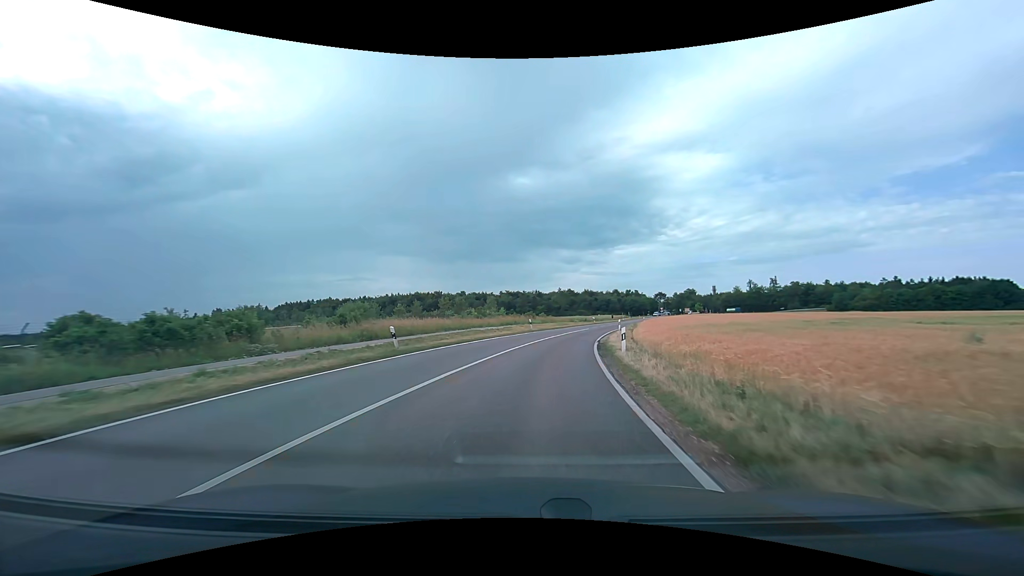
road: tertiary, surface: asphalt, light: Day
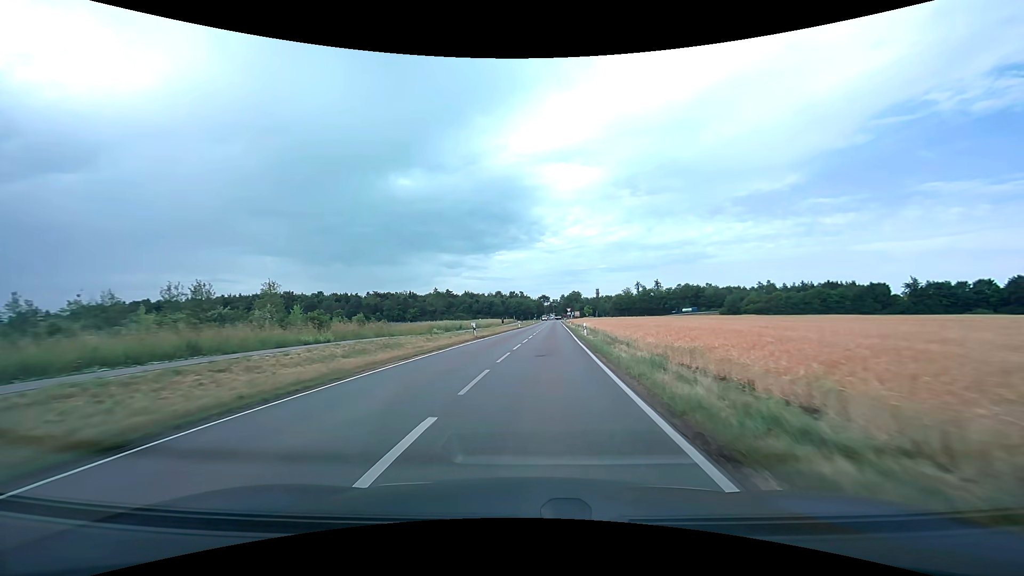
(+5.5, +43.8) m; +14°
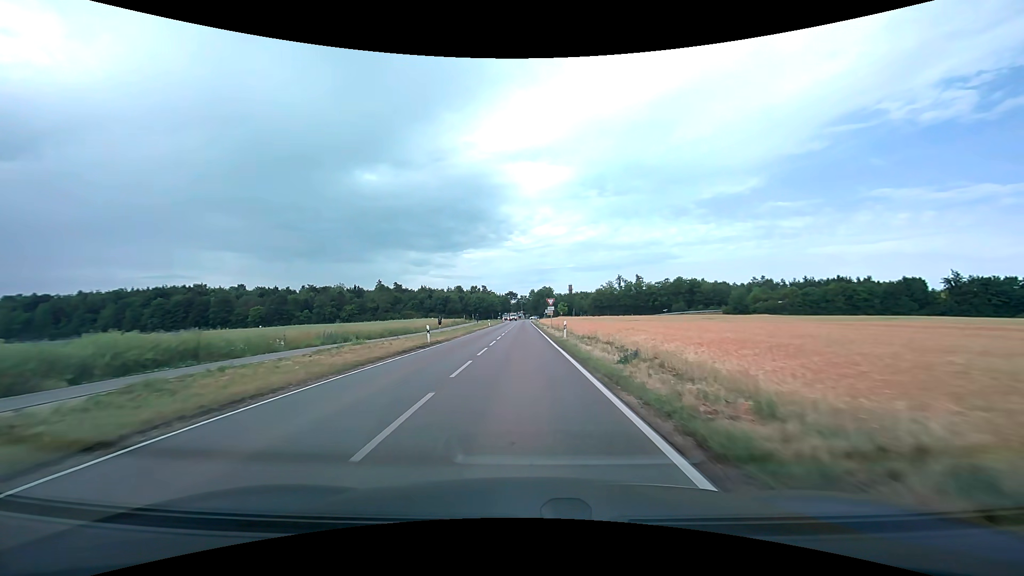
(+2.6, +46.2) m; +4°
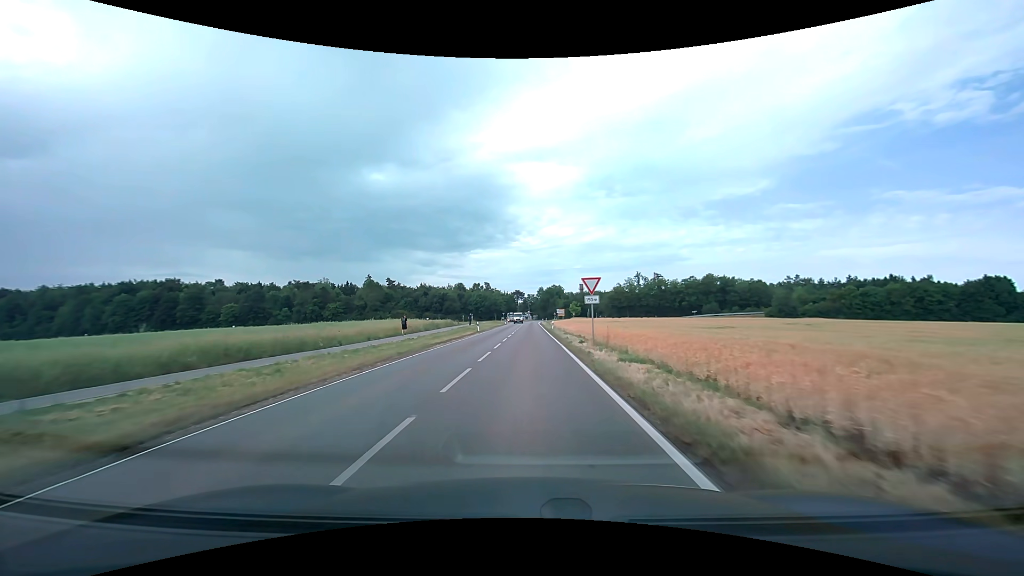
(-0.2, +26.6) m; -1°
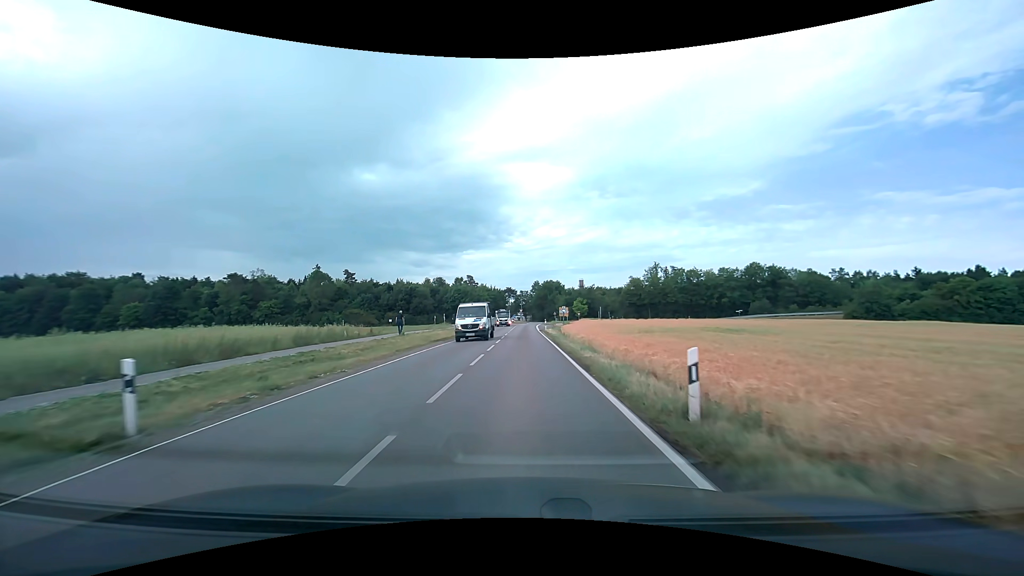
(+0.3, +44.1) m; +1°
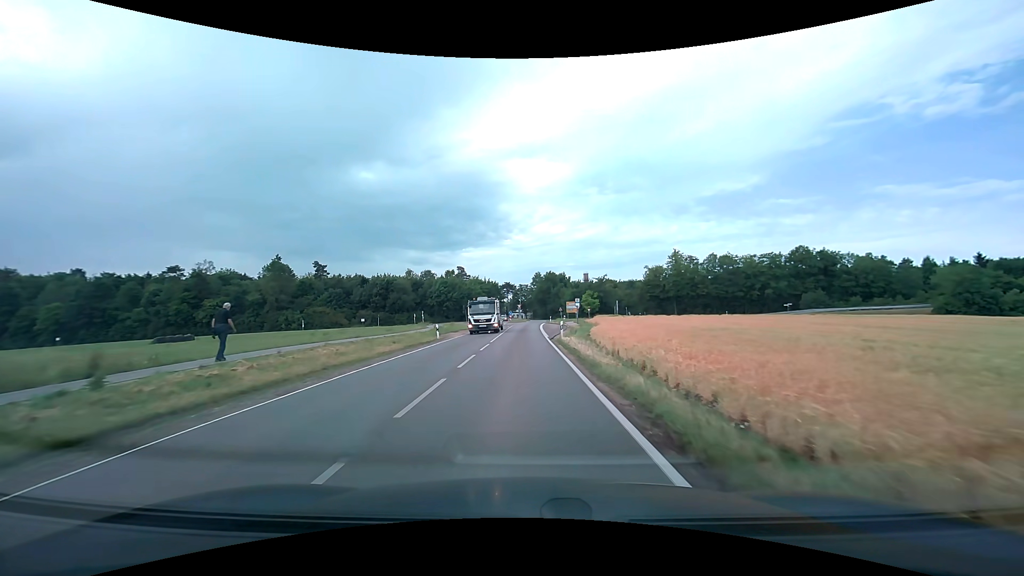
(0.0, +25.3) m; 0°
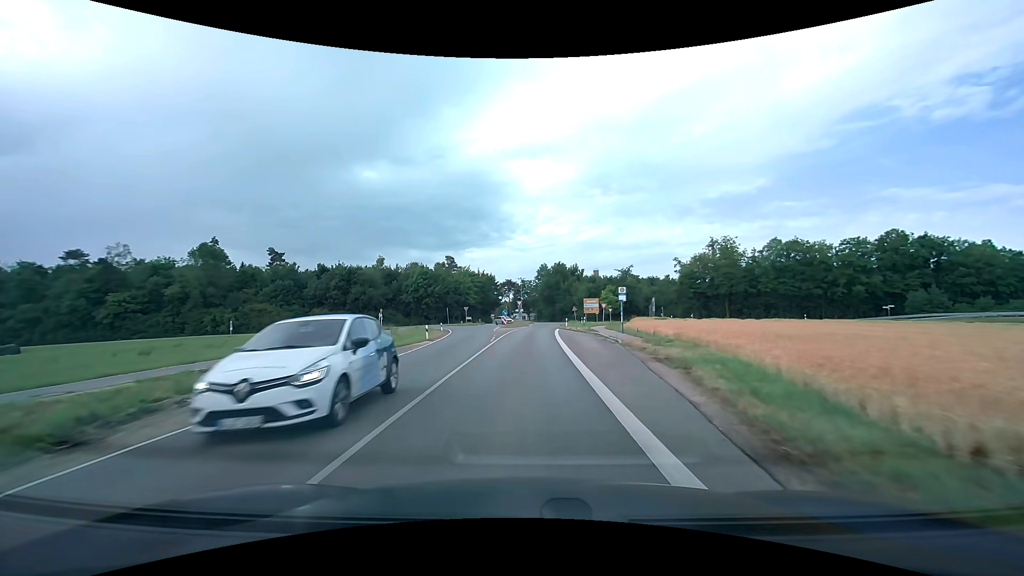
(-0.2, +29.3) m; 0°
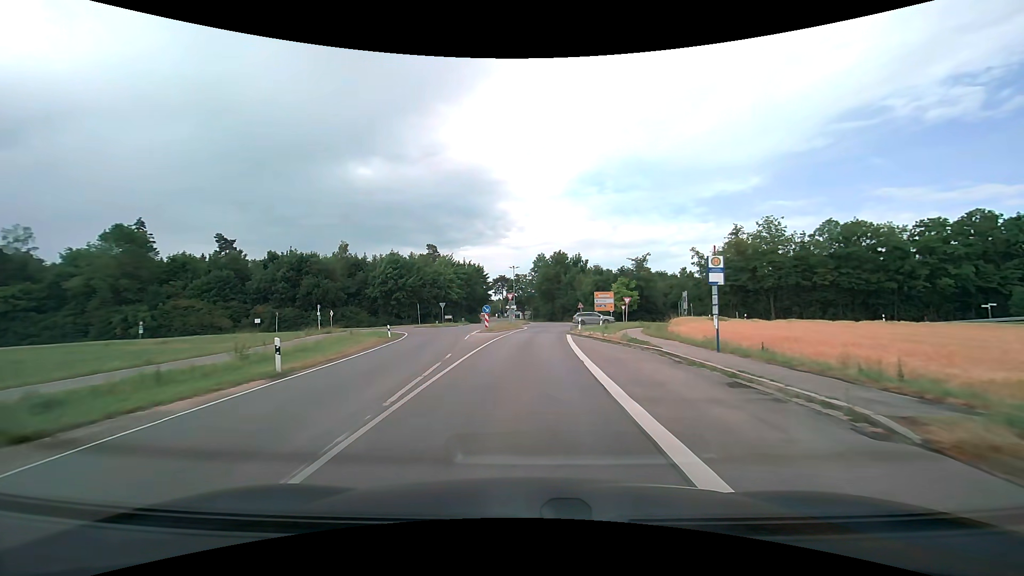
(0.0, +18.7) m; +1°
(0, +10) (0, +20) (0, +30) (+1, +40) (+4, +49) (+12, +56) (+22, +57) (+31, +56) (+41, +55) (+51, +55) m
